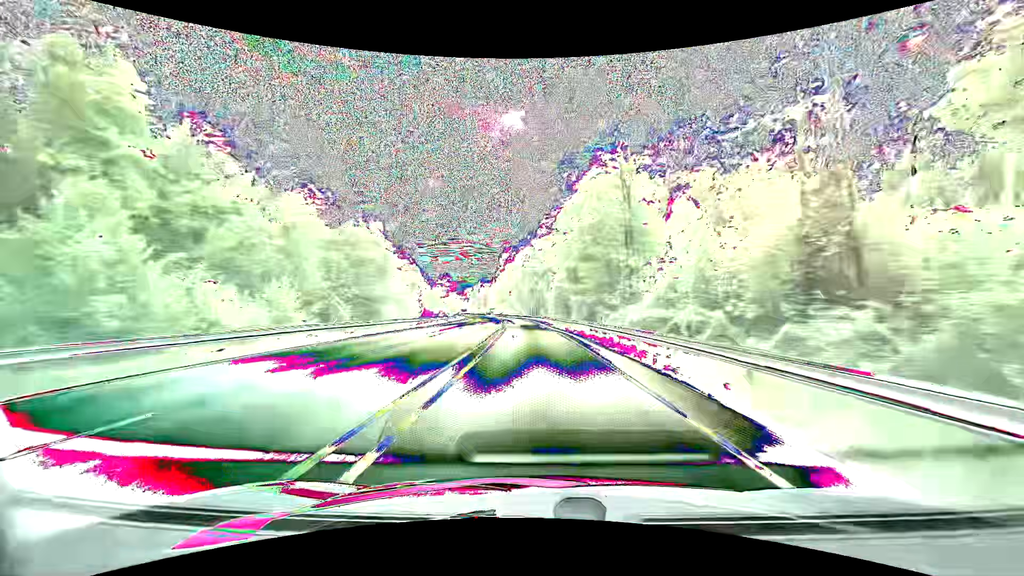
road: primary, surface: asphalt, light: Day
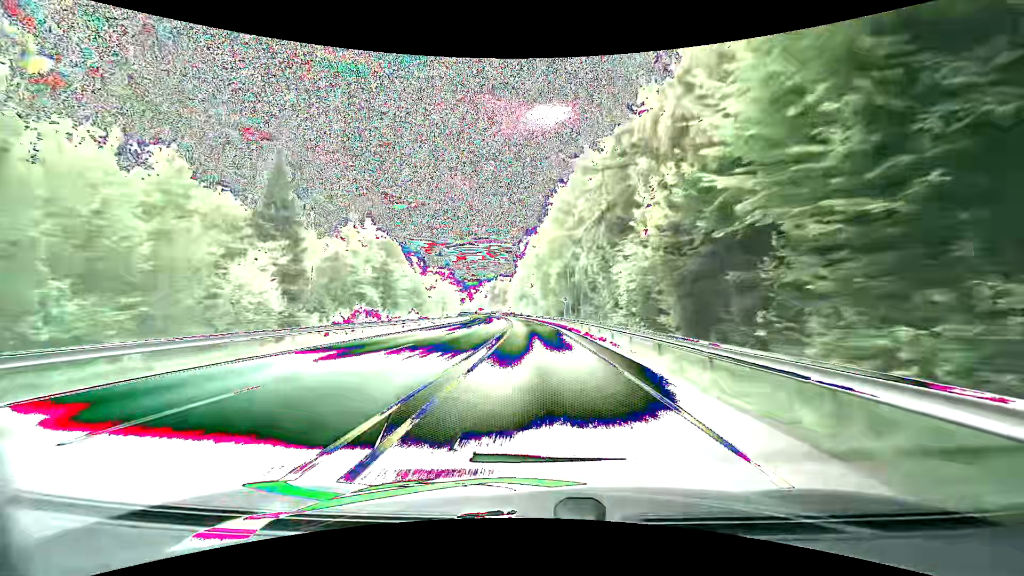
(-1.1, +46.0) m; -3°
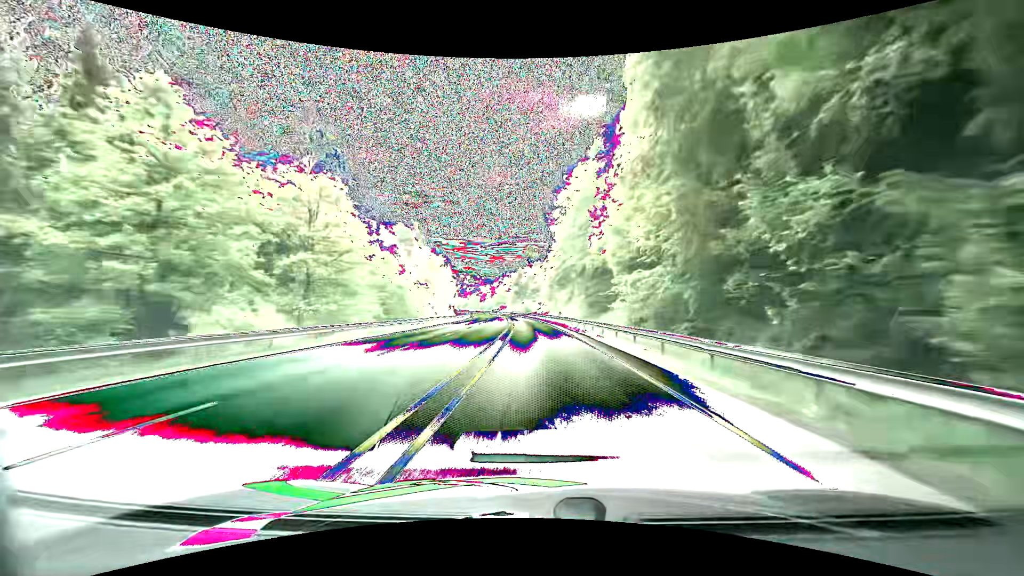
(-2.7, +74.9) m; -4°
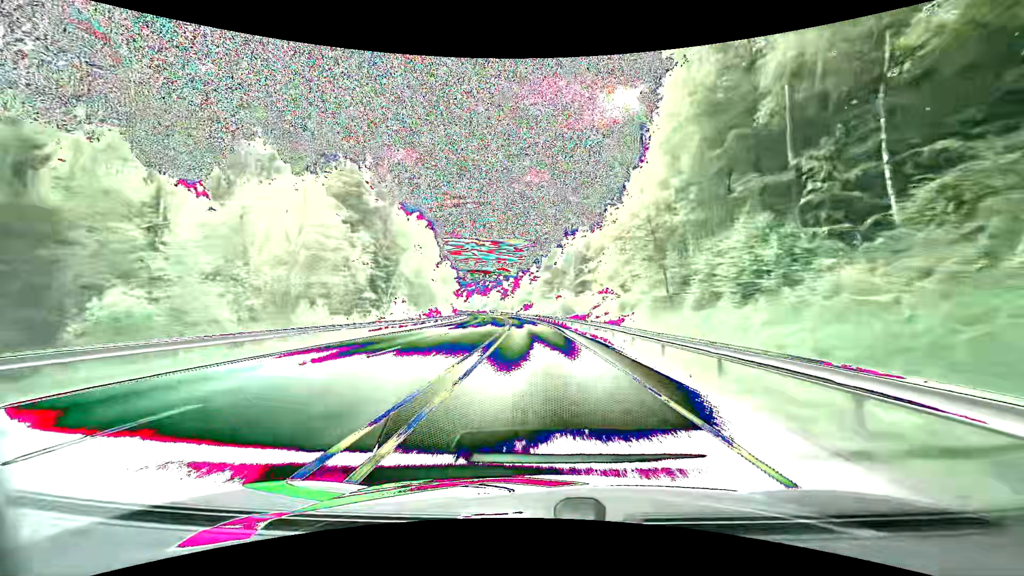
(-2.3, +73.1) m; -4°
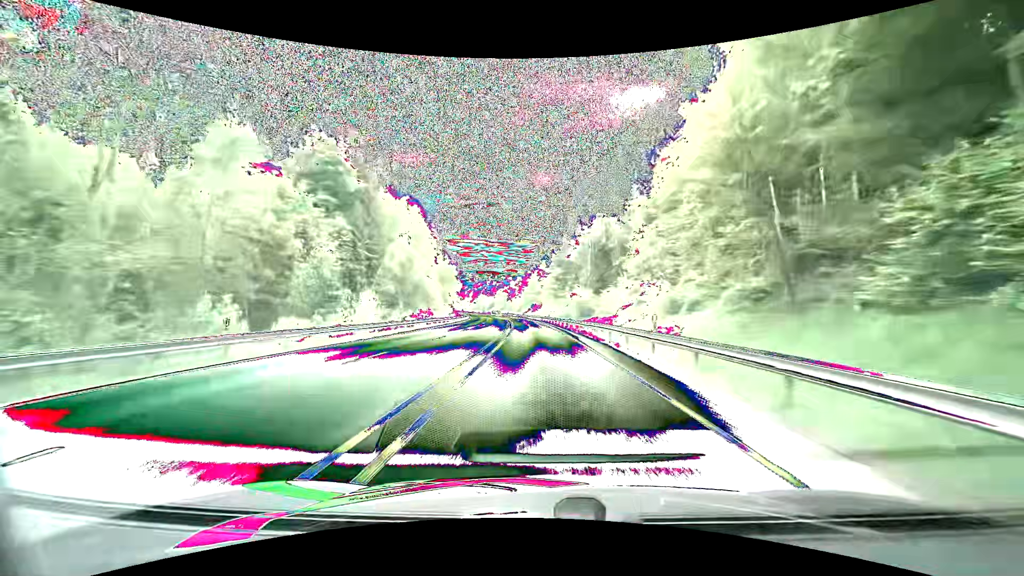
(-0.2, +14.4) m; -1°
